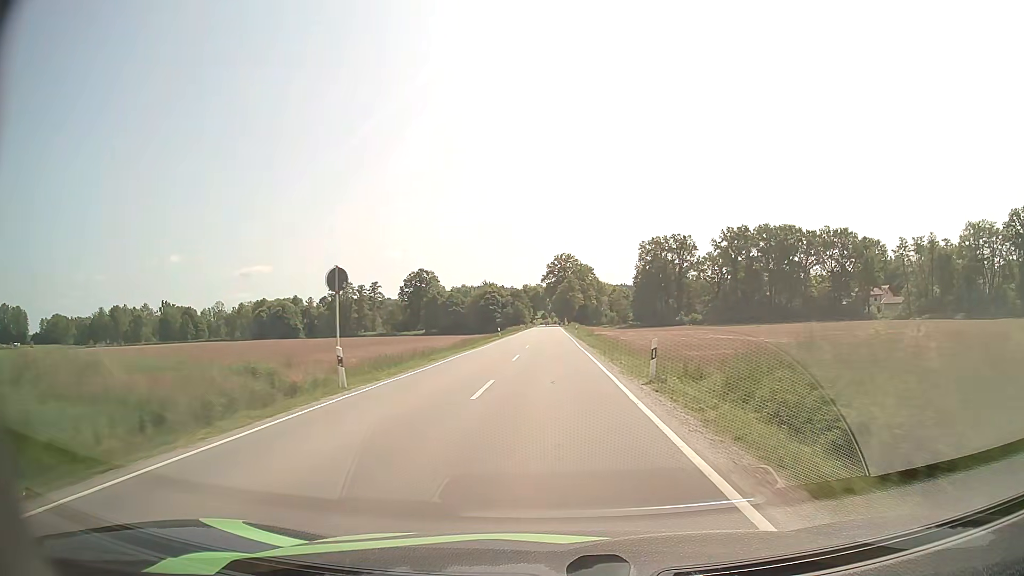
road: secondary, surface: asphalt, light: Day
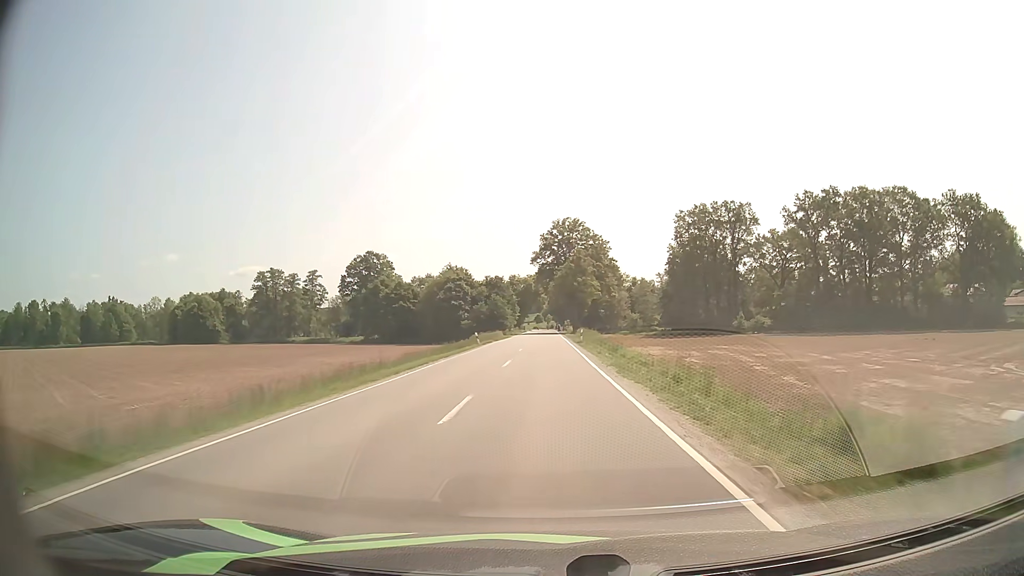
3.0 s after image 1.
(+0.2, +62.6) m; 0°
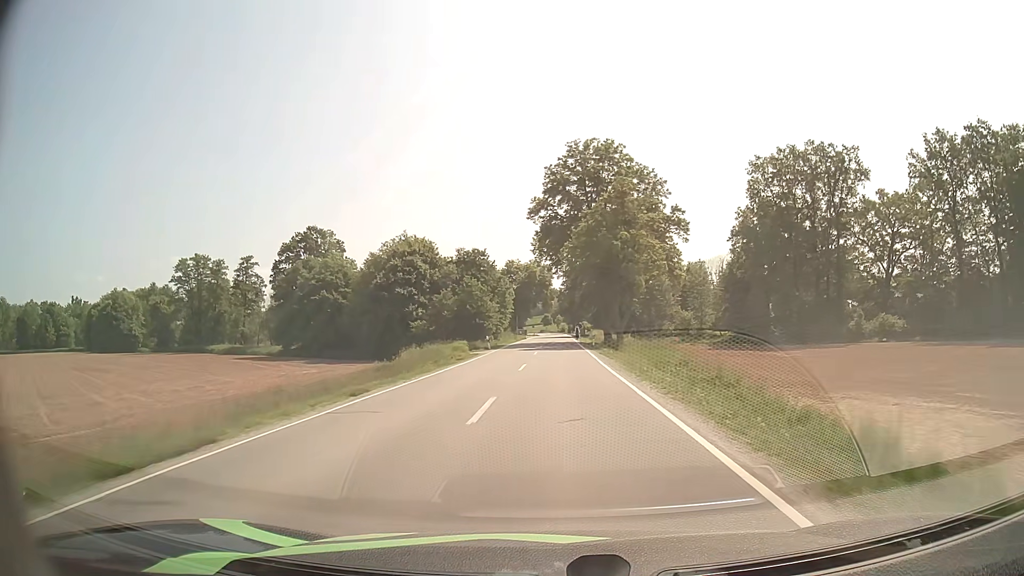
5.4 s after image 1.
(-0.3, +47.9) m; -1°
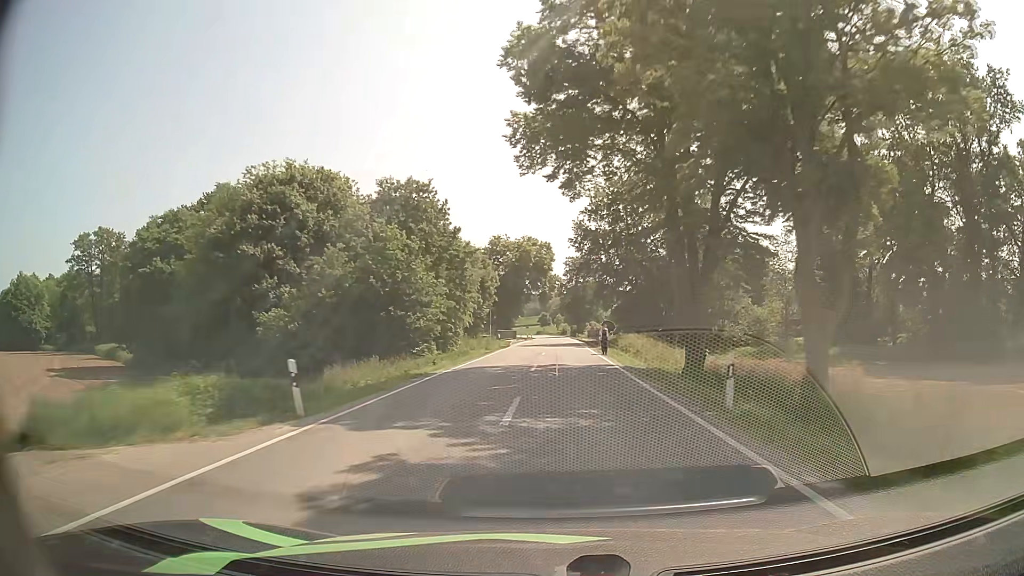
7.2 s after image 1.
(-0.1, +36.1) m; 0°
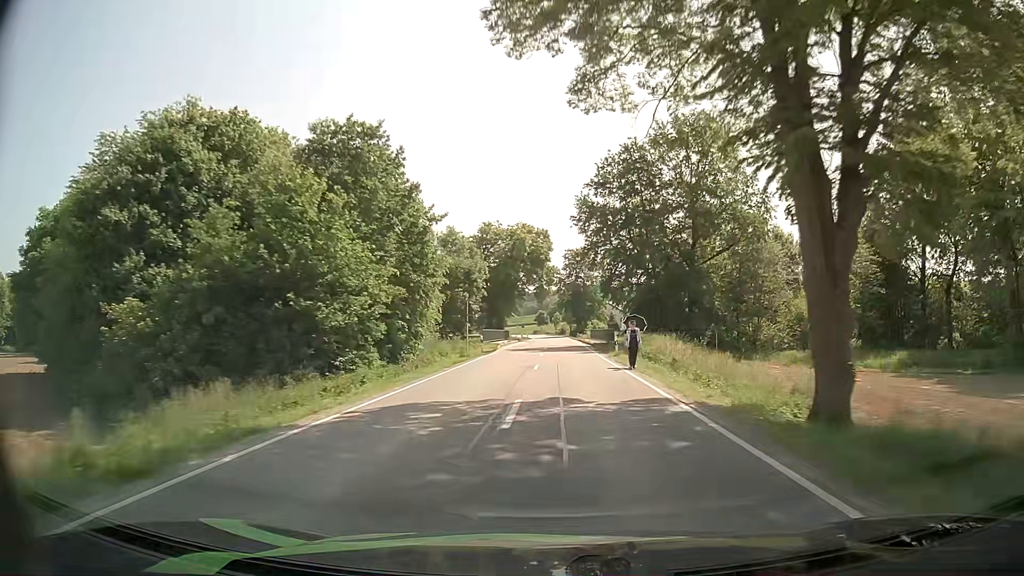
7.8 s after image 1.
(0.0, +12.1) m; 0°
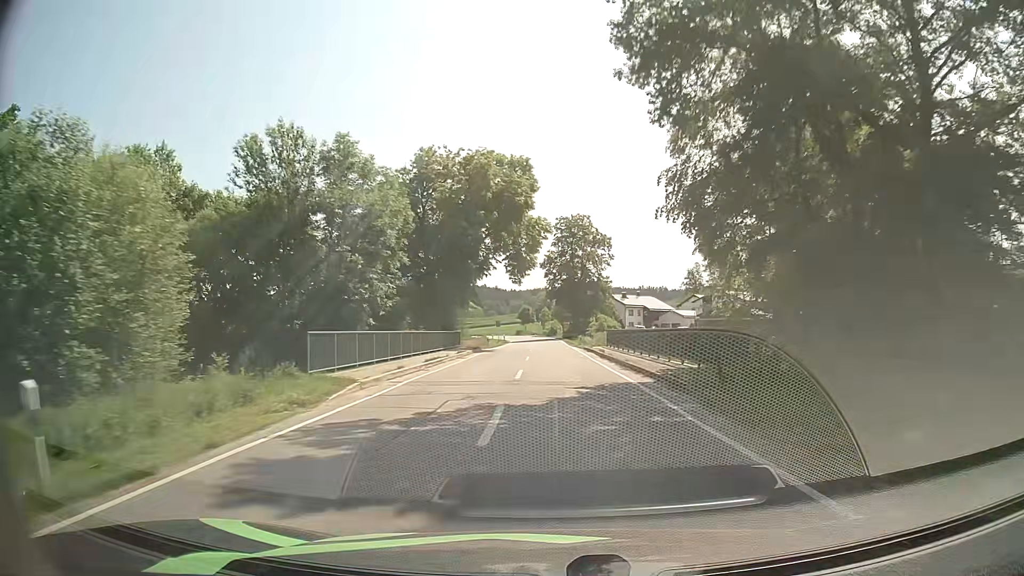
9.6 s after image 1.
(+0.3, +36.4) m; +1°
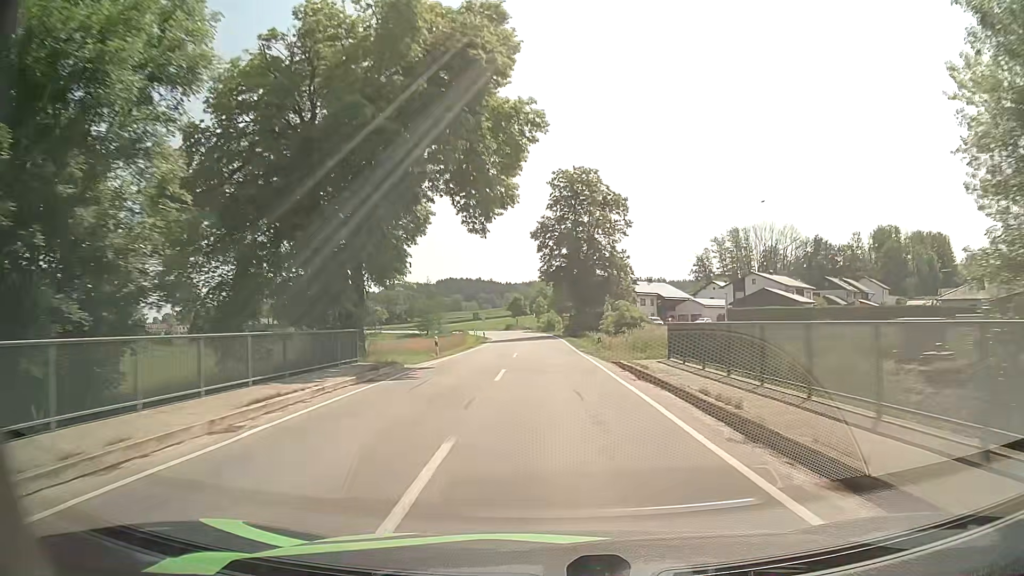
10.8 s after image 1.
(+0.1, +24.4) m; 0°
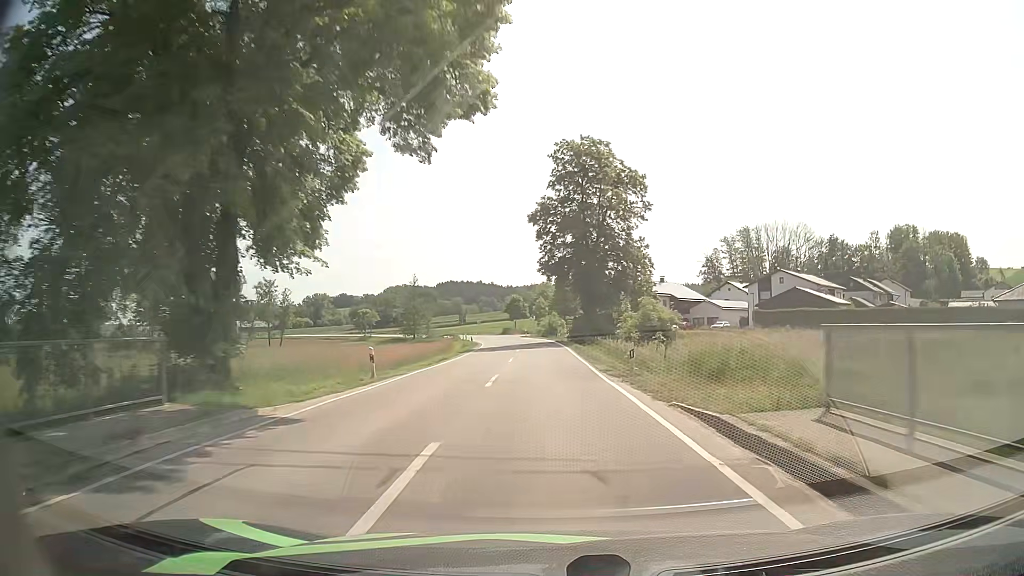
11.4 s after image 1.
(0.0, +12.0) m; 0°
(0, +10) (0, +20) (0, +30) (0, +40) (-1, +50) (-1, +60) (-3, +70) (-4, +80) (-6, +90) (-8, +99) m
